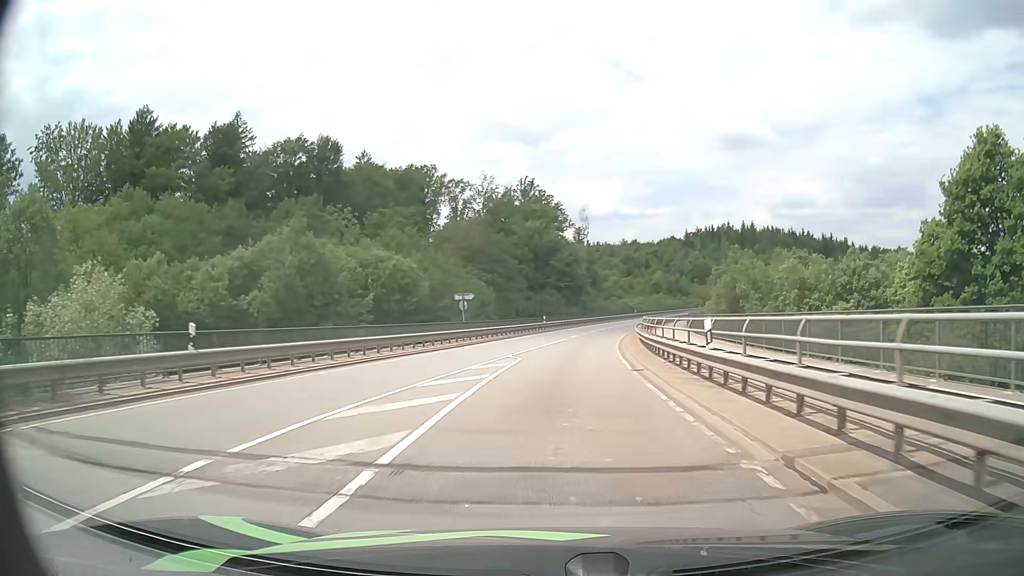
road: secondary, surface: asphalt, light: Day
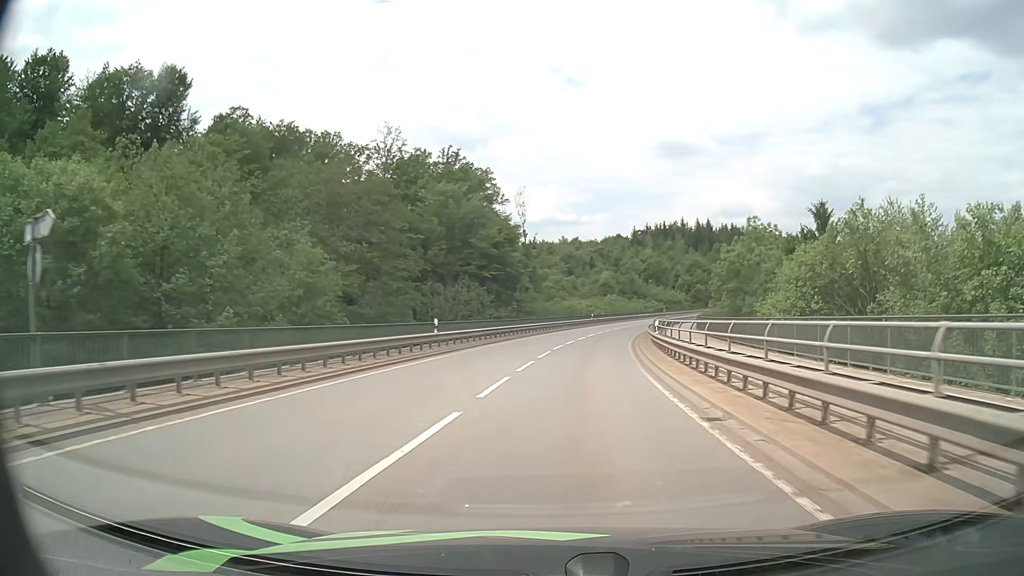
(+1.2, +32.8) m; +5°
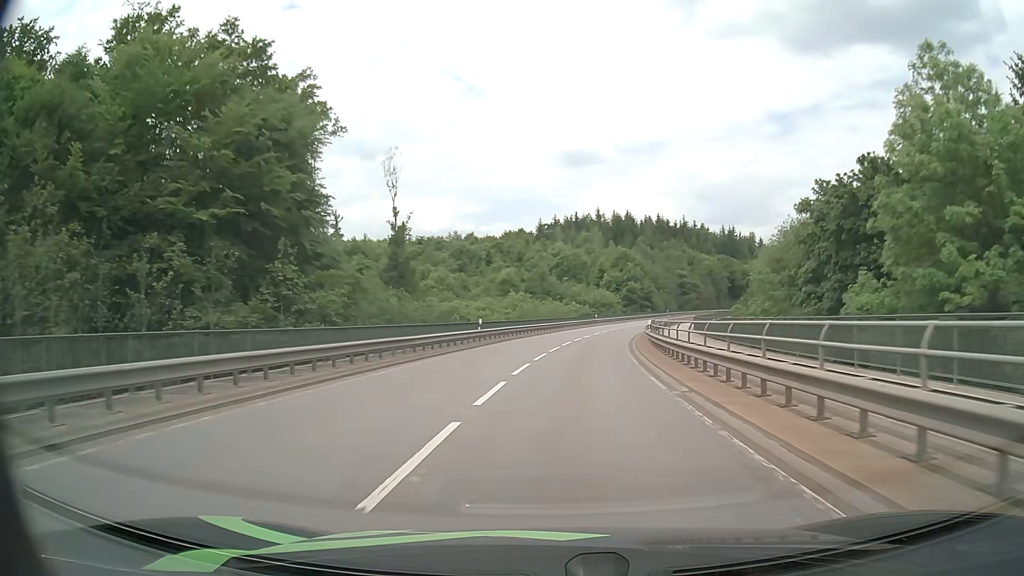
(+3.4, +42.8) m; +9°
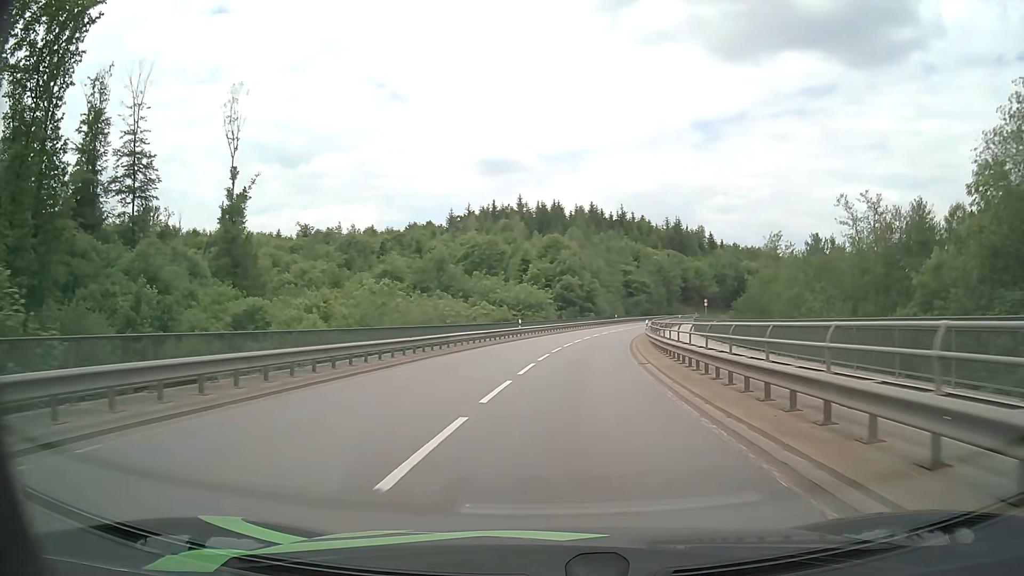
(+2.2, +35.4) m; +7°
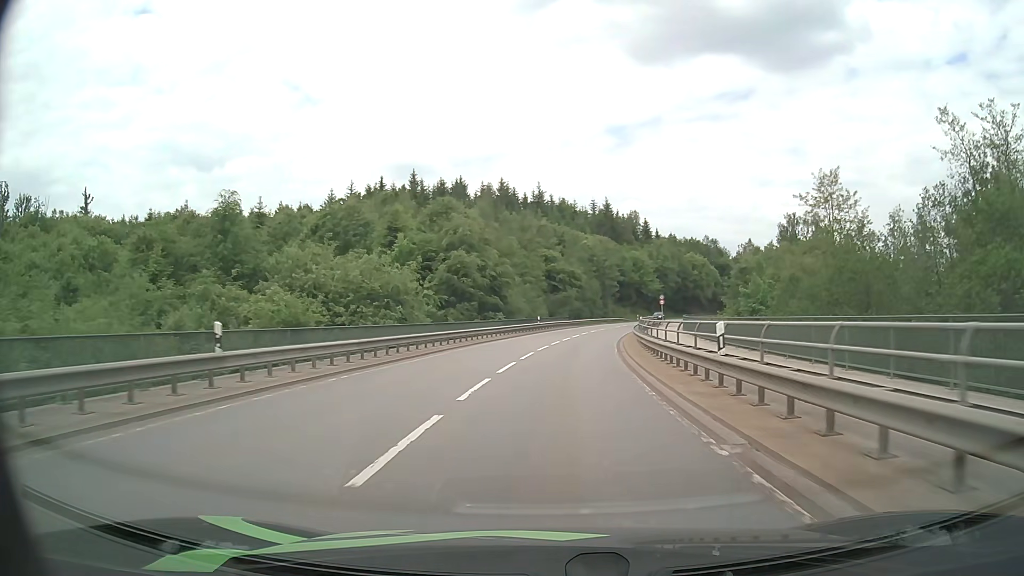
(+2.2, +35.8) m; +8°
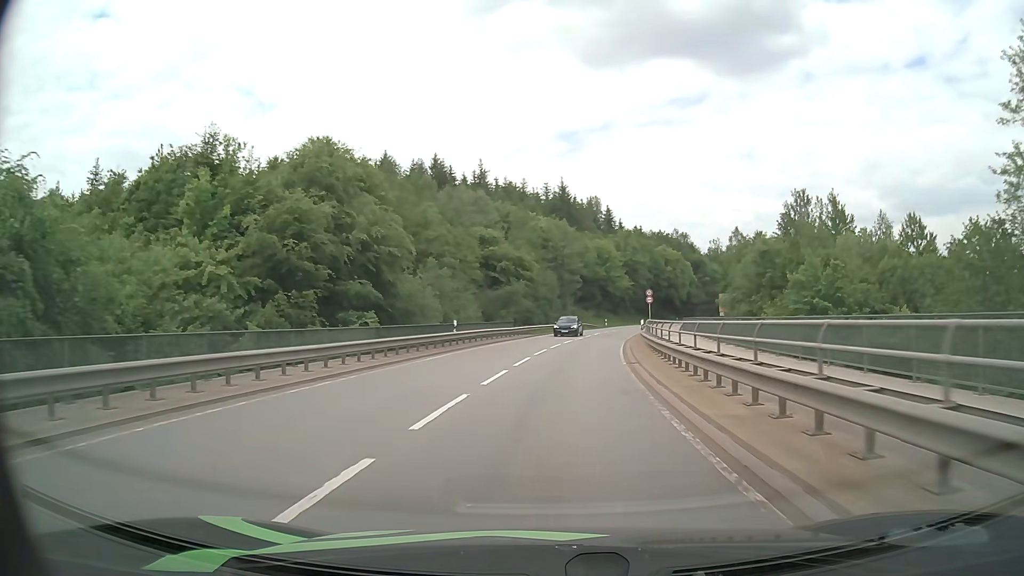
(+1.1, +26.9) m; +4°
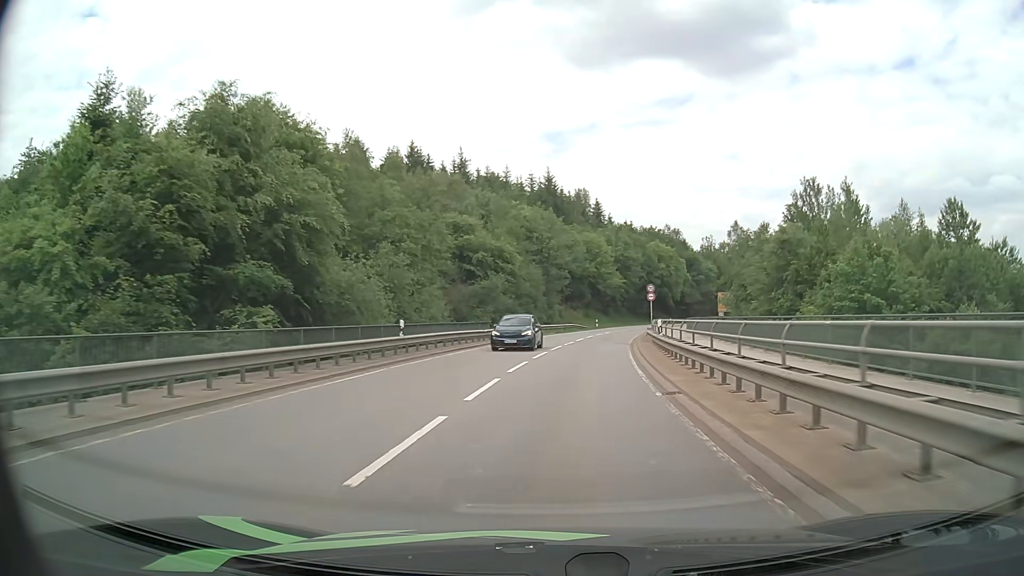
(+0.1, +8.9) m; +1°
